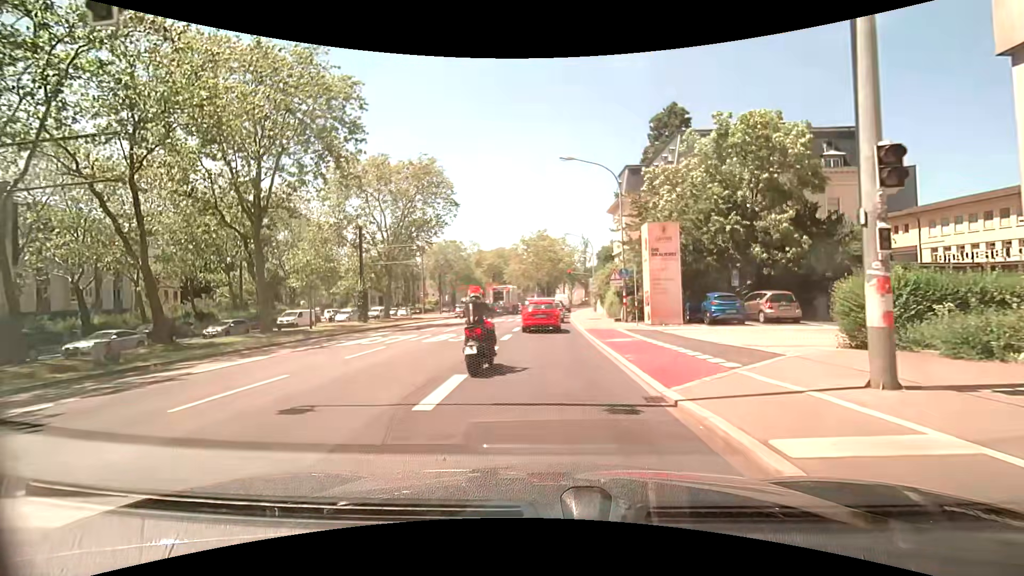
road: primary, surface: asphalt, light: Day
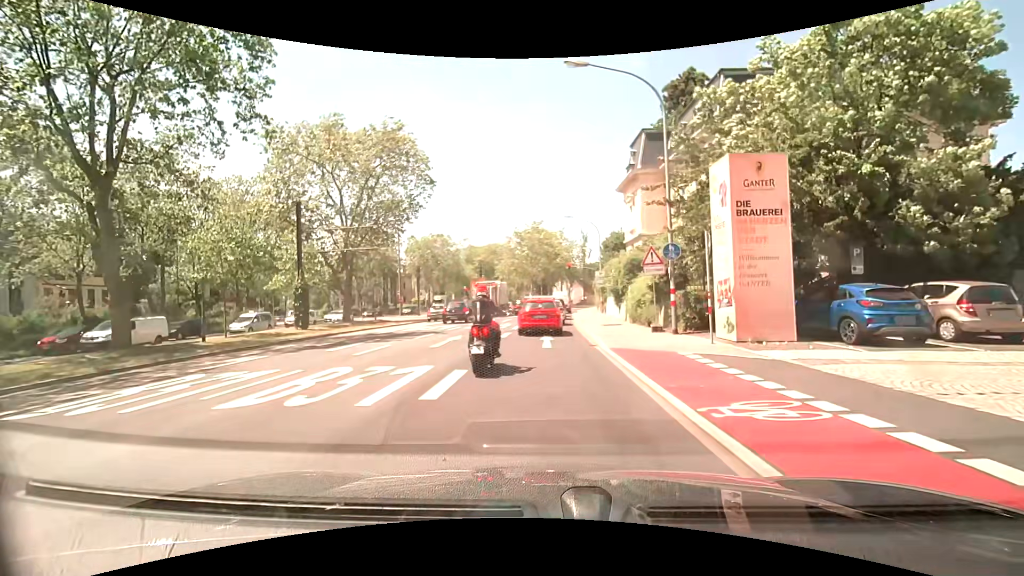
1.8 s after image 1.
(+0.2, +11.3) m; +3°
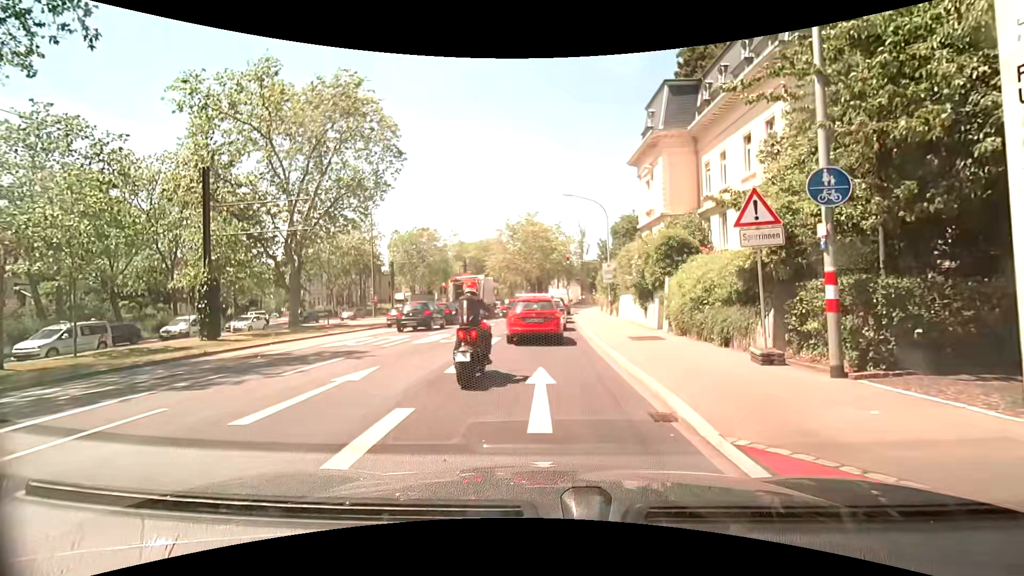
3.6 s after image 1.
(-0.2, +9.3) m; 0°
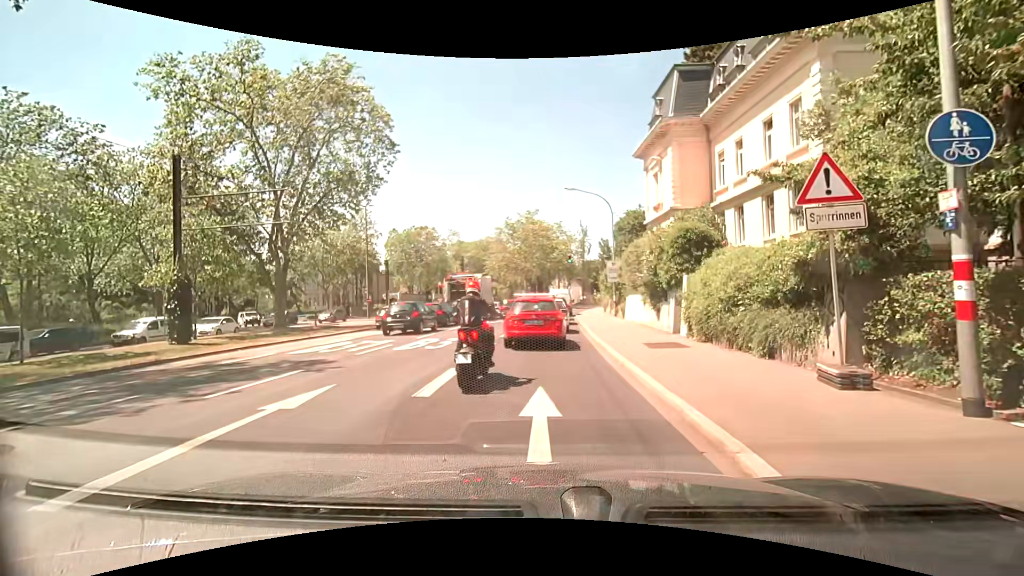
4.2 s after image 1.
(0.0, +2.2) m; -1°
